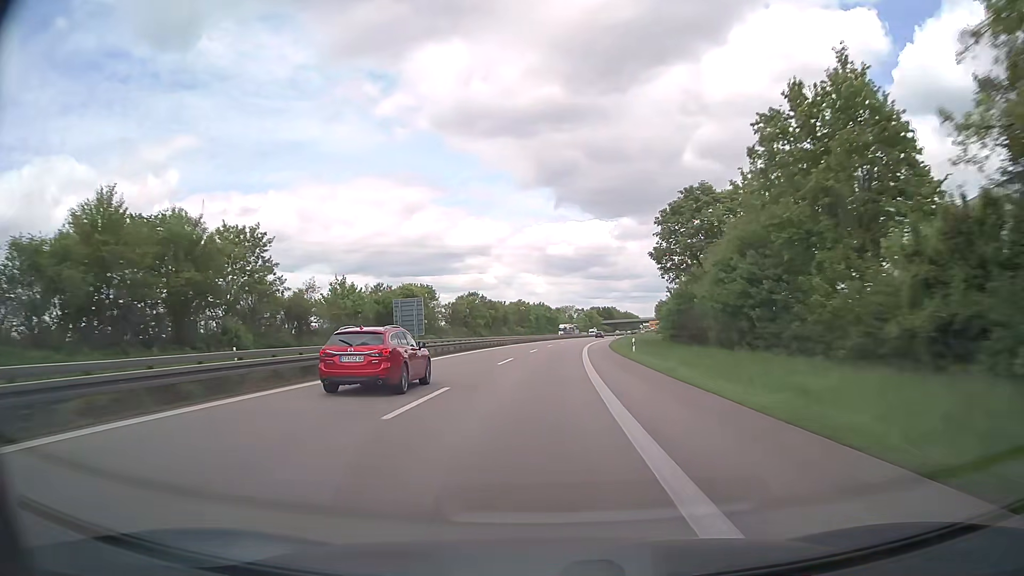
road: trunk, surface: asphalt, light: Day
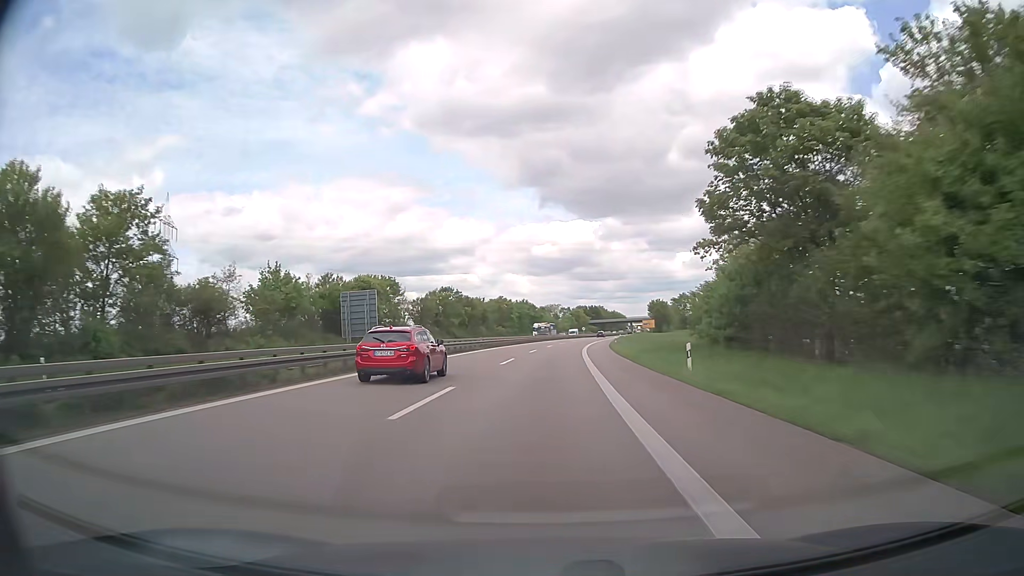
(+0.2, +18.0) m; +1°
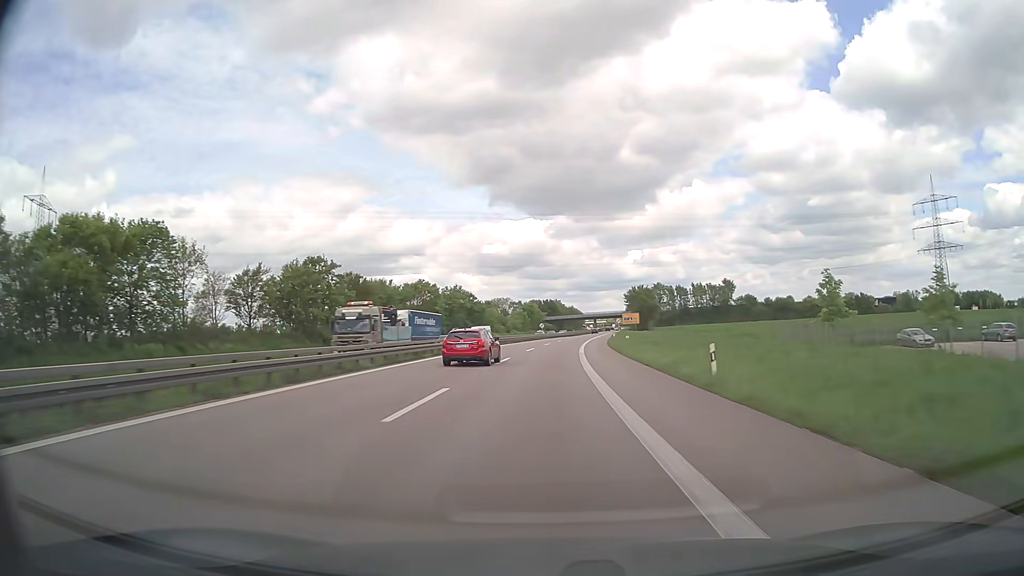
(+2.0, +54.0) m; +4°
(0, +10) (0, +20) (+1, +30) (+1, +40) (+1, +50) (+2, +60) (+3, +70) (+4, +80) (+5, +90) (+6, +100) m
